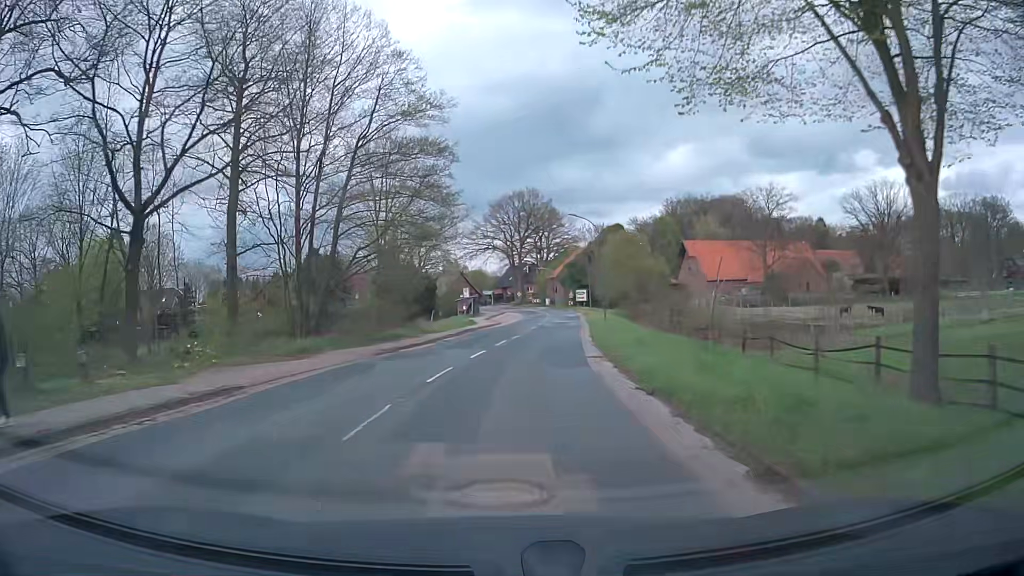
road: secondary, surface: asphalt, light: Day
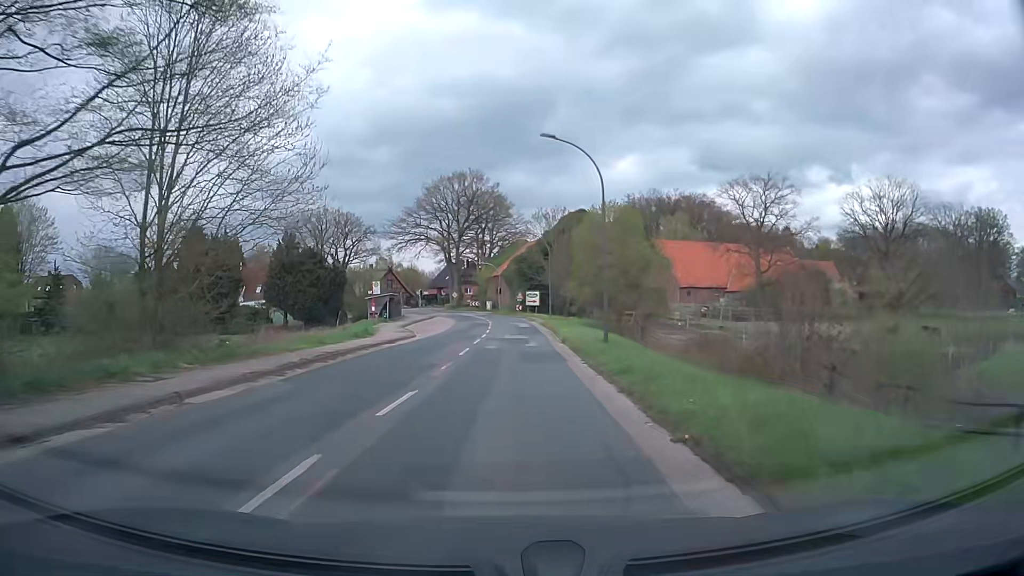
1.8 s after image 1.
(+1.0, +21.8) m; +5°
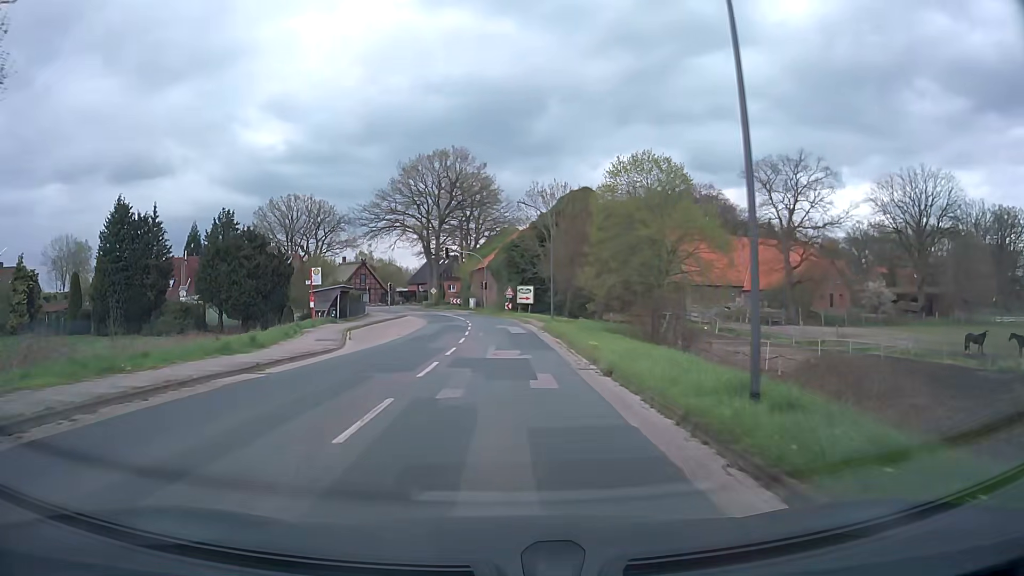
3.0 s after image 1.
(+0.1, +14.5) m; +1°
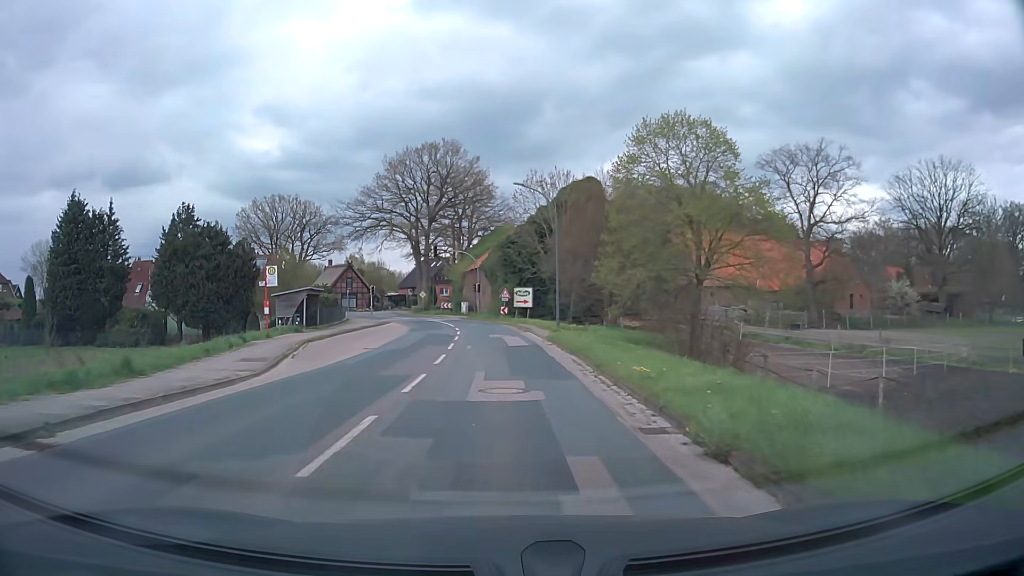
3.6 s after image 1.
(0.0, +7.3) m; +1°
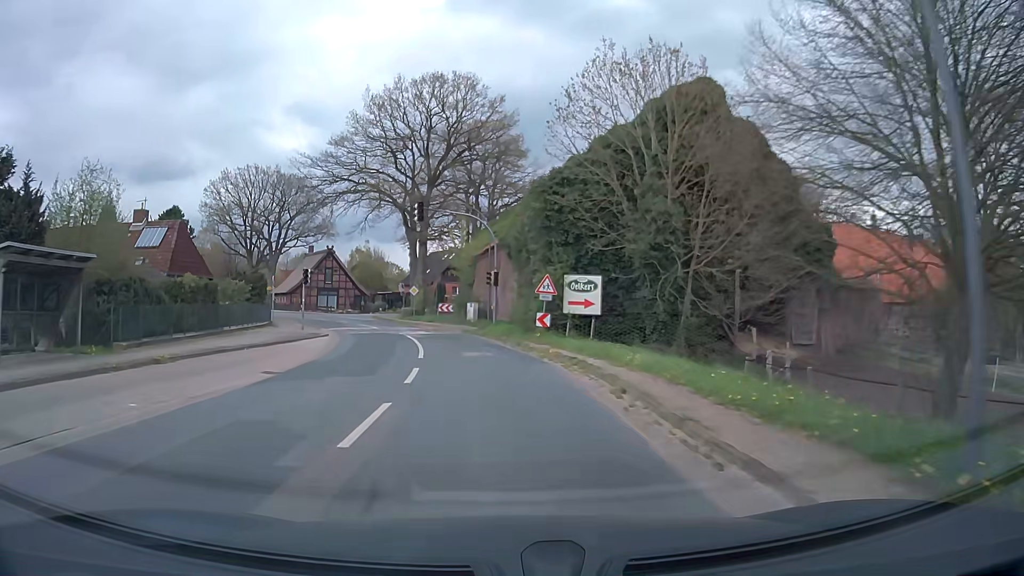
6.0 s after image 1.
(-0.8, +28.4) m; -3°
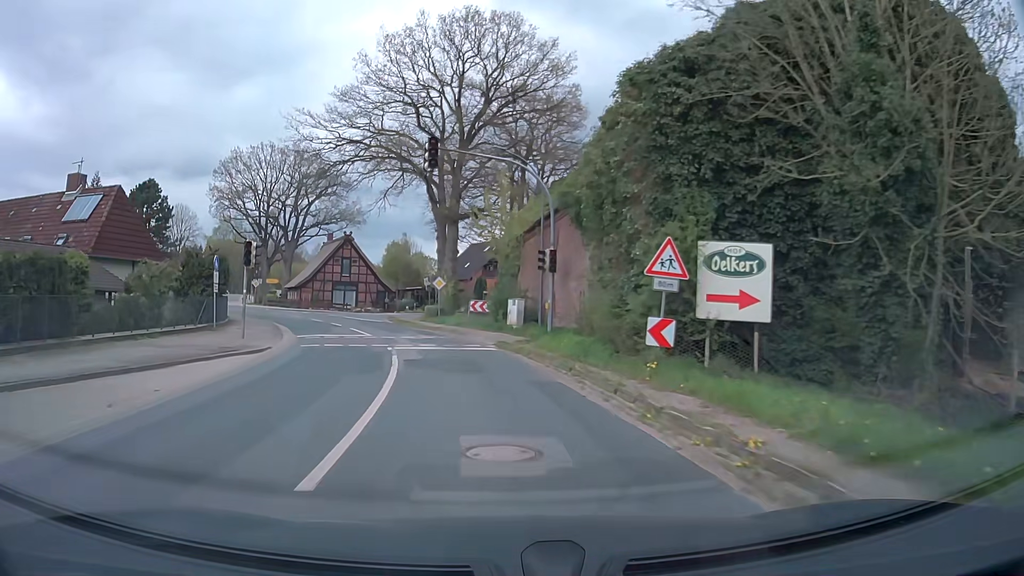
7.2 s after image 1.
(-0.4, +13.9) m; -4°
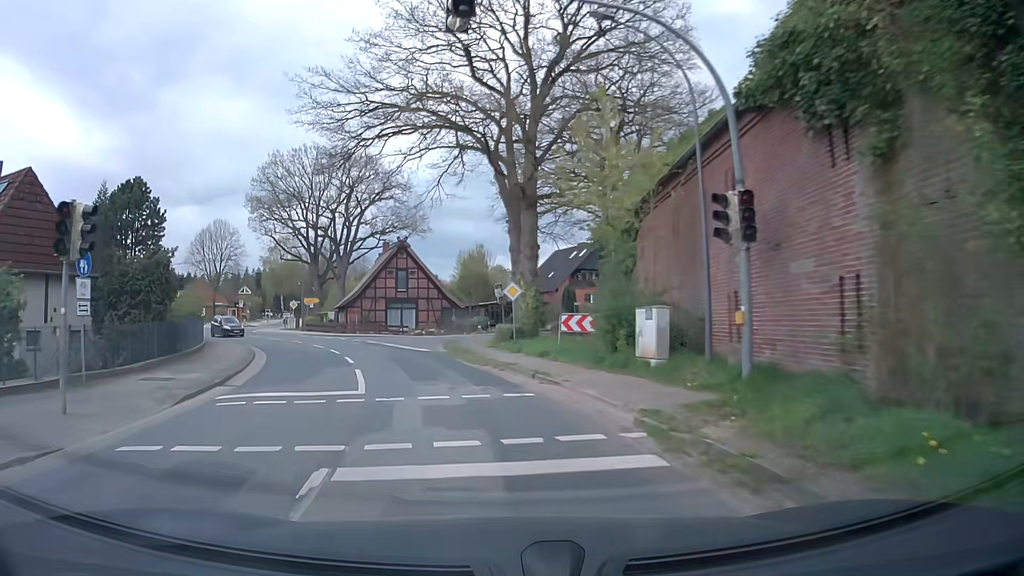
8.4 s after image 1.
(-0.7, +13.6) m; -7°
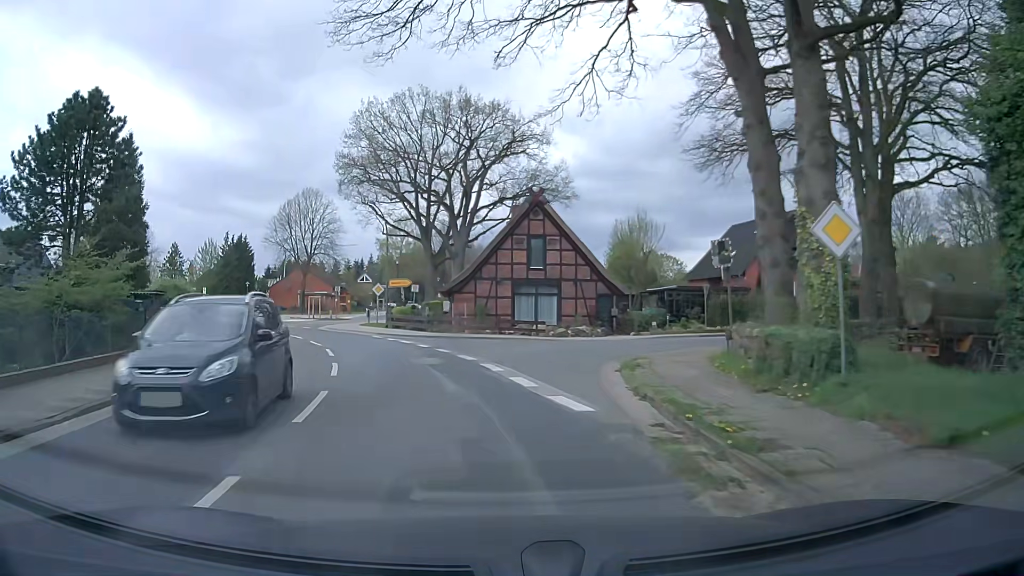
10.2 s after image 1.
(-2.1, +19.3) m; -12°
(-1, +10) (-3, +20) (-6, +29) (-11, +38) (-16, +46) (-23, +54) (-30, +61) (-39, +66) (-48, +71) (-57, +75) m
